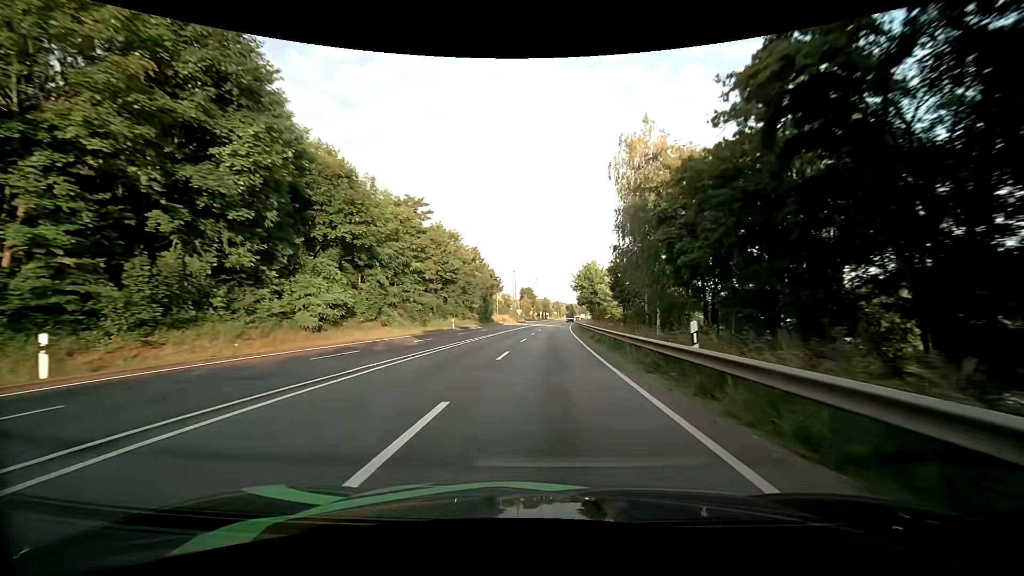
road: primary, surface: asphalt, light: Day
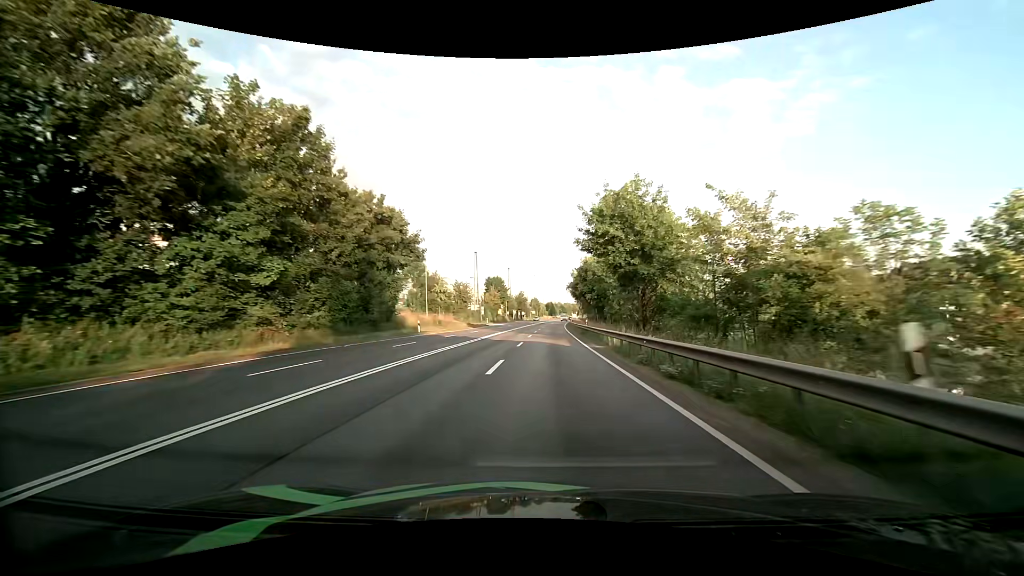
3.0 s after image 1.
(+1.1, +52.2) m; +3°
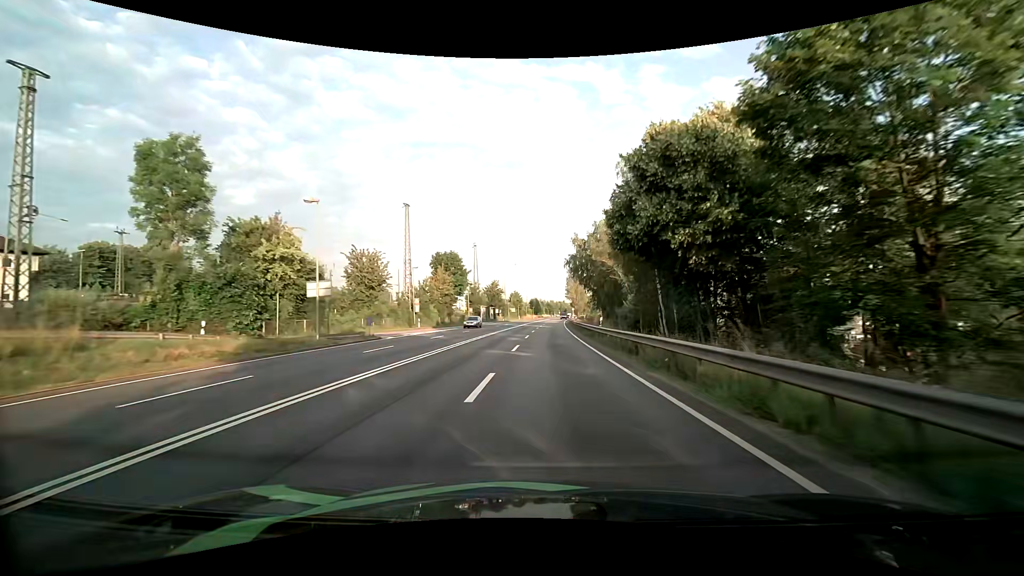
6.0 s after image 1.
(+0.7, +52.0) m; +2°
(0, +10) (0, +20) (0, +30) (+1, +40) (+1, +50) (+1, +60) (+1, +70) (+2, +80) (+2, +90) (+3, +100) m
